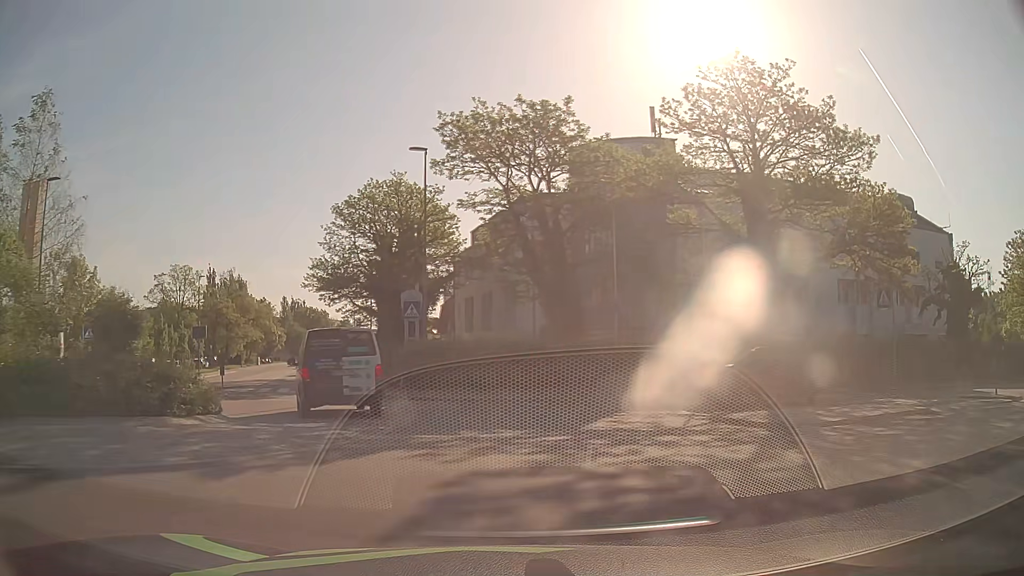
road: tertiary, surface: asphalt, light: Day
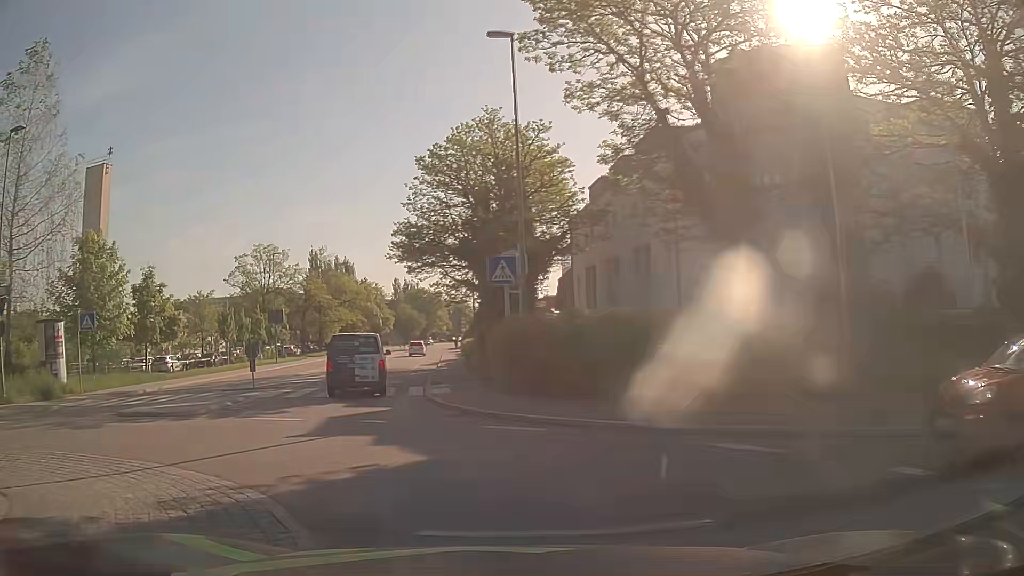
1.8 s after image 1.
(-0.3, +10.3) m; -9°
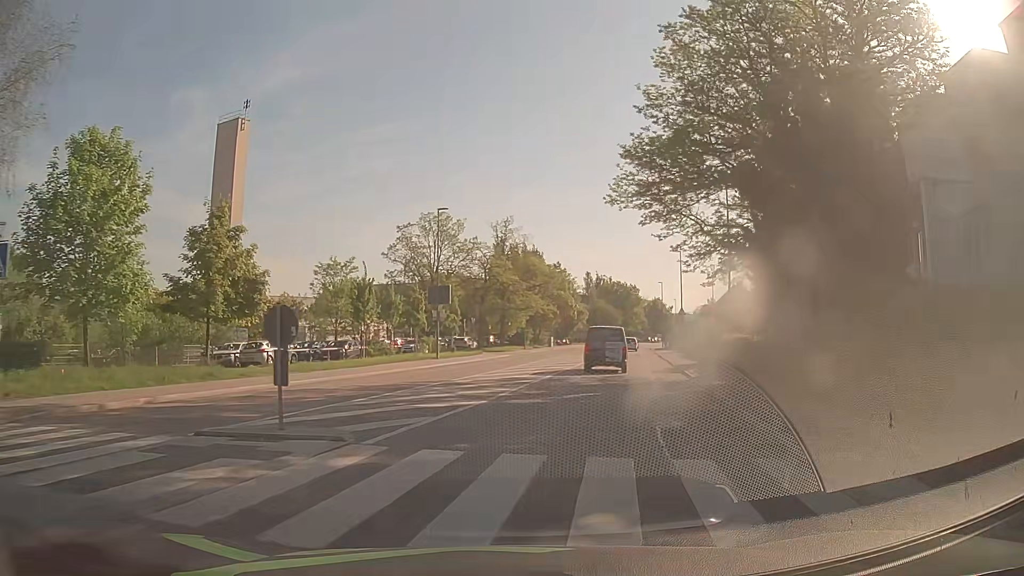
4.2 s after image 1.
(-4.2, +17.3) m; -17°
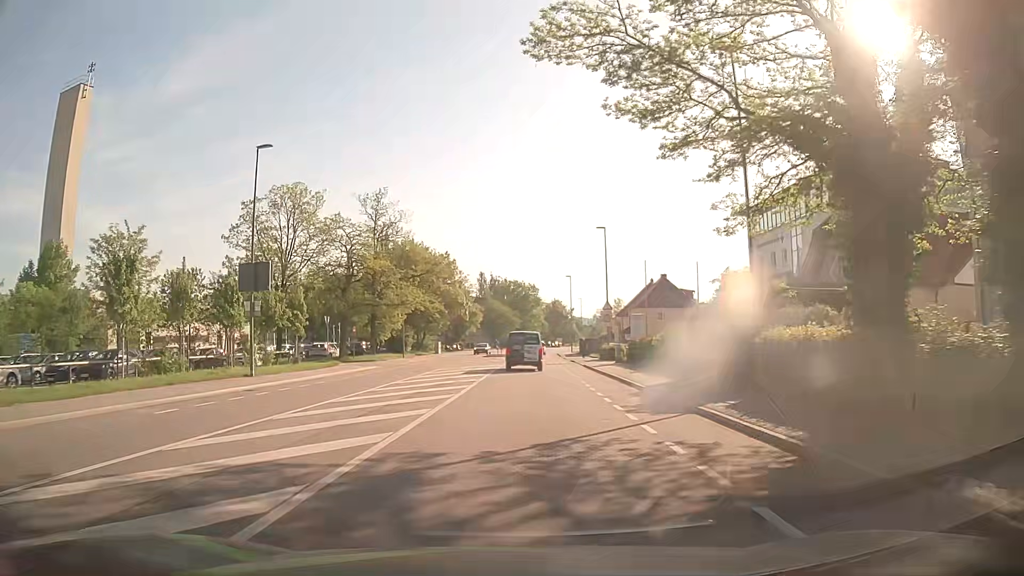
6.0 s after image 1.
(+1.7, +17.0) m; +10°
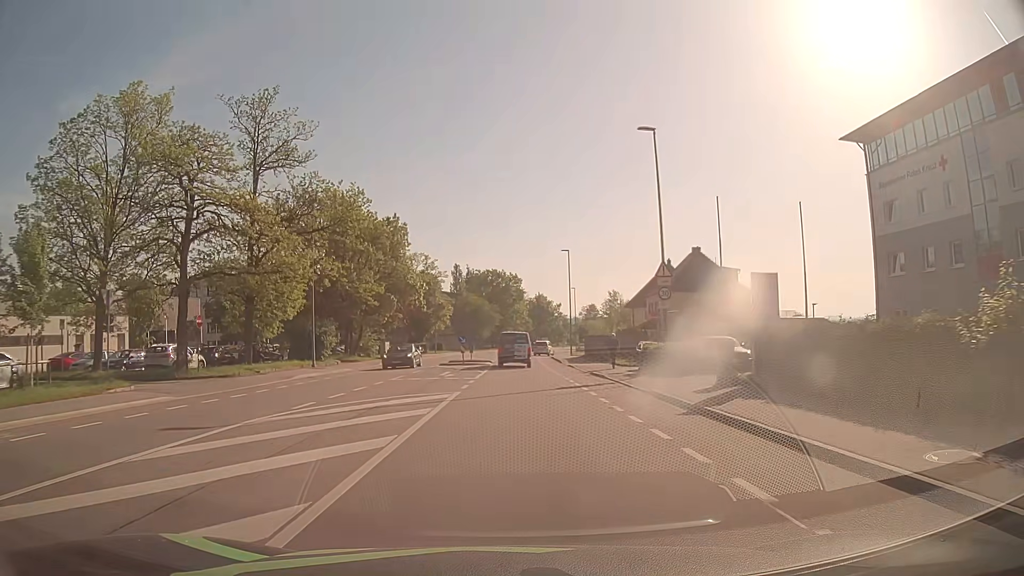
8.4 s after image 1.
(+0.3, +25.0) m; +1°
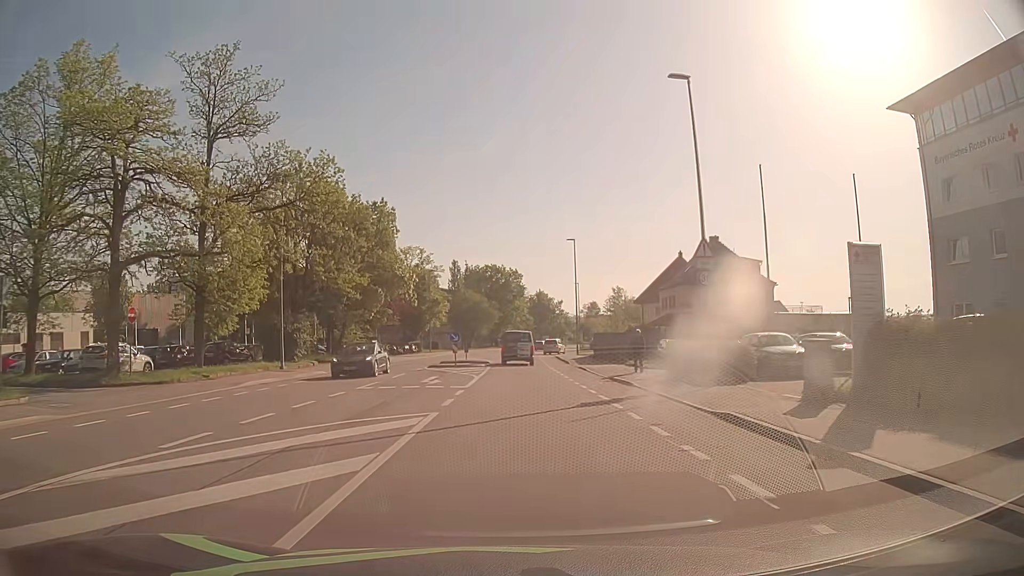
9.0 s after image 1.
(0.0, +5.9) m; 0°
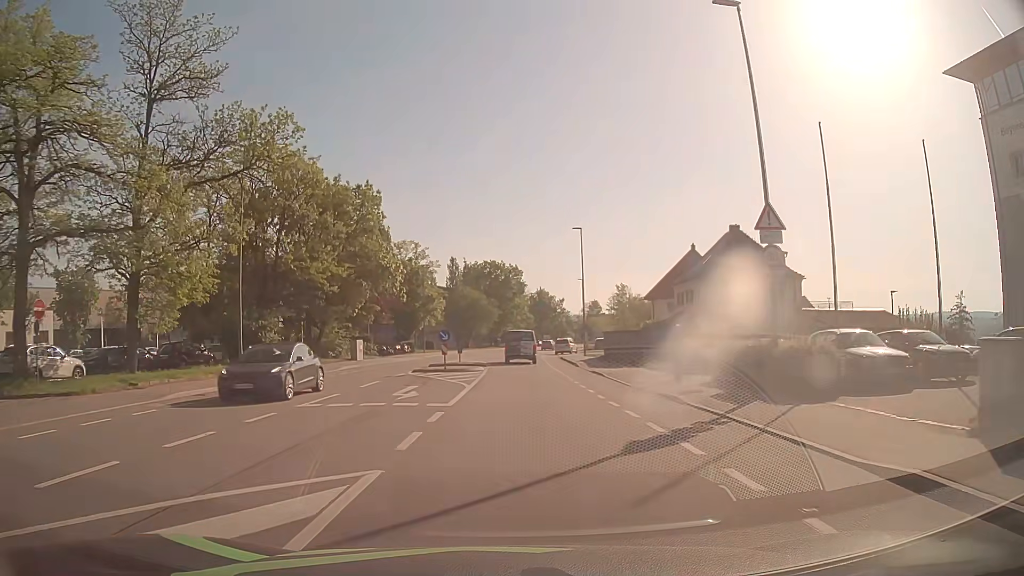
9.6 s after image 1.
(0.0, +5.8) m; 0°
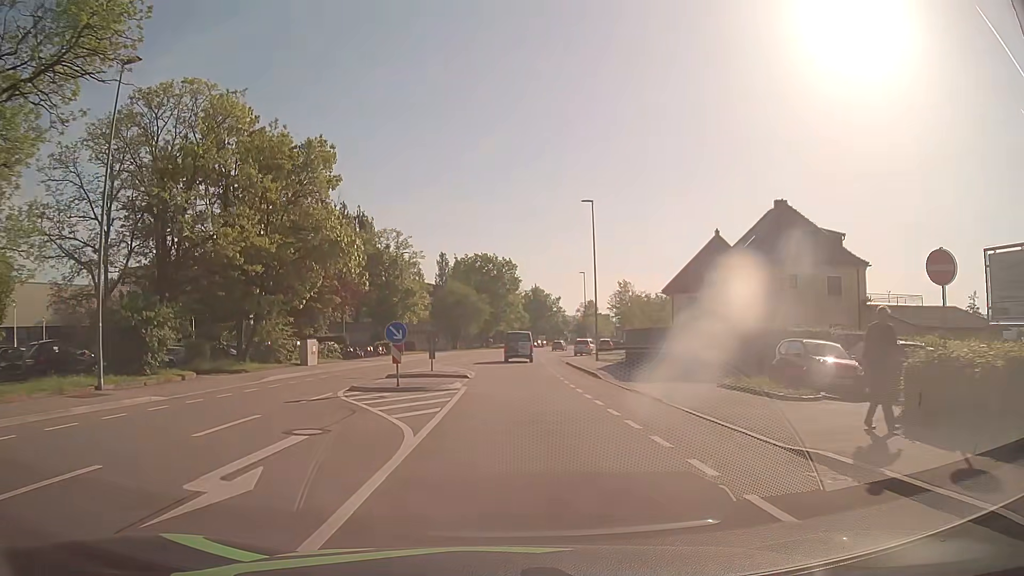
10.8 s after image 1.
(0.0, +11.0) m; -1°
(0, +10) (+1, +20) (+1, +30) (+1, +40) (+2, +50) (+3, +60) (+4, +70) (+5, +80) (+7, +90) (+9, +99) m
